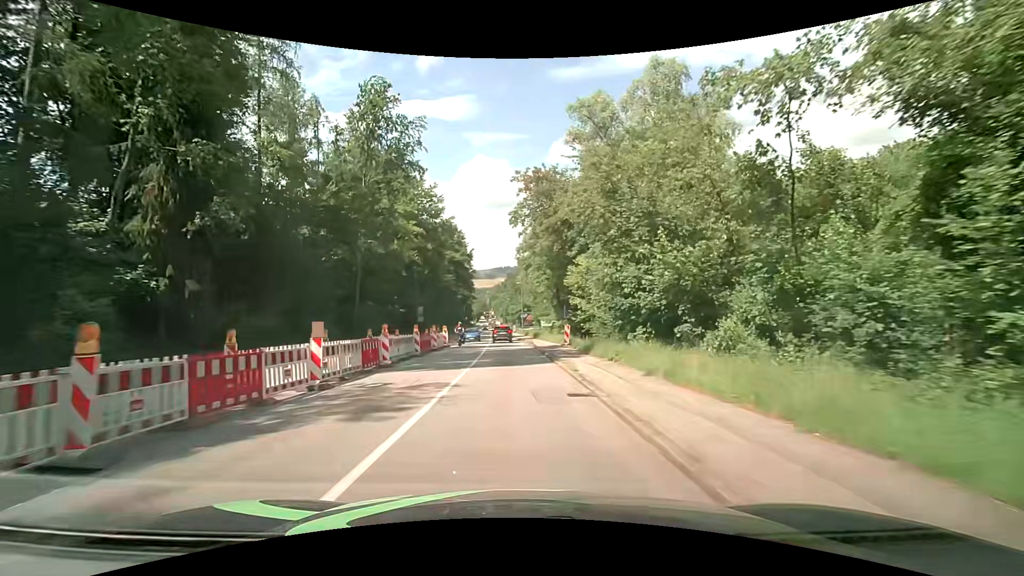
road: tertiary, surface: asphalt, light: Day
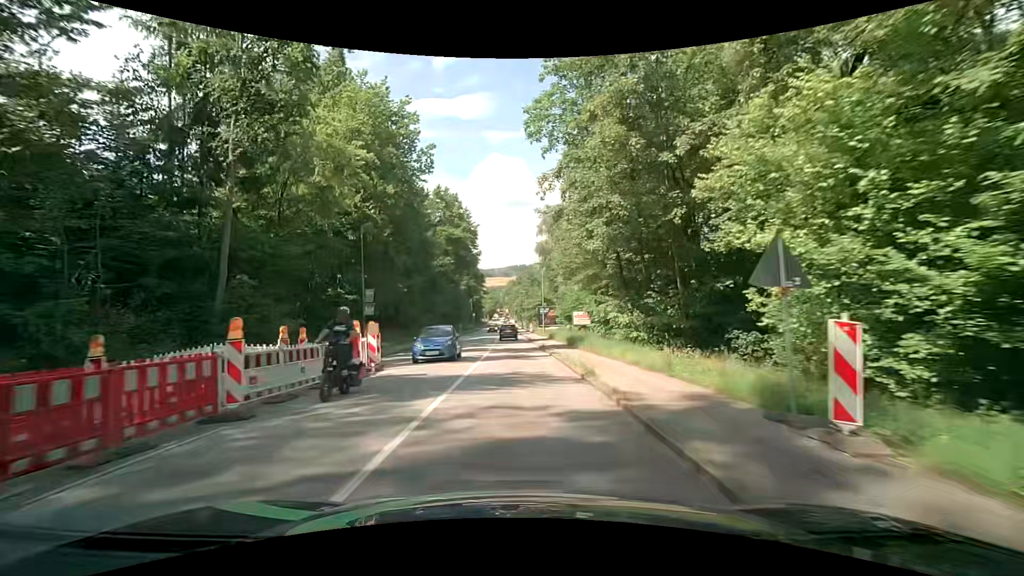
(-0.5, +23.9) m; -3°
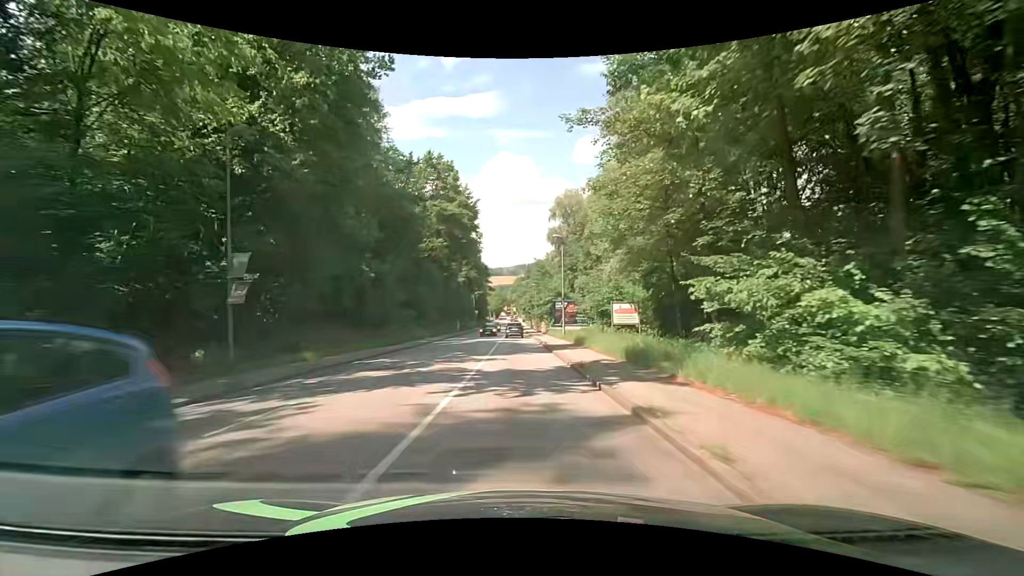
(0.0, +15.6) m; 0°
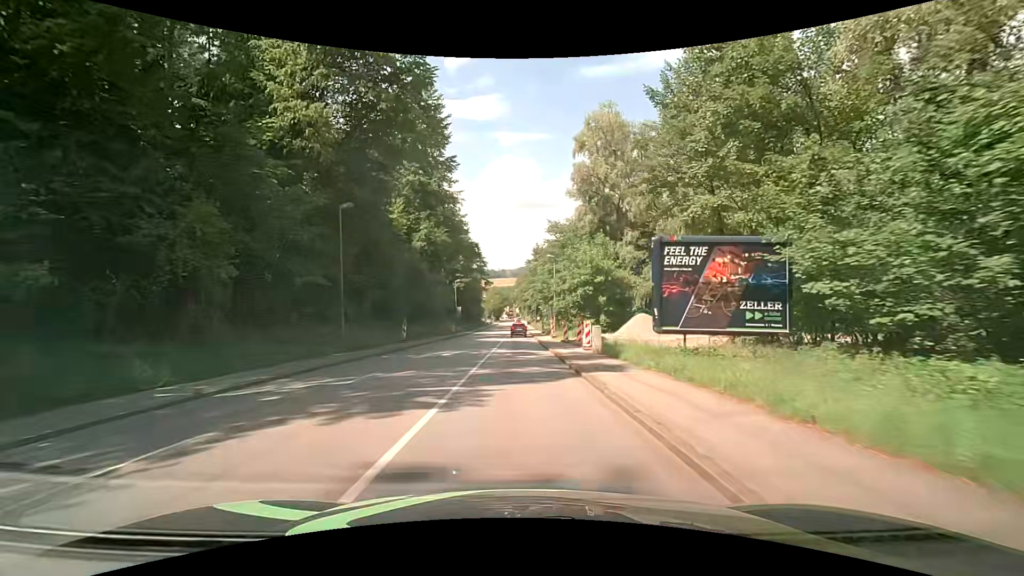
(-0.5, +39.1) m; -1°
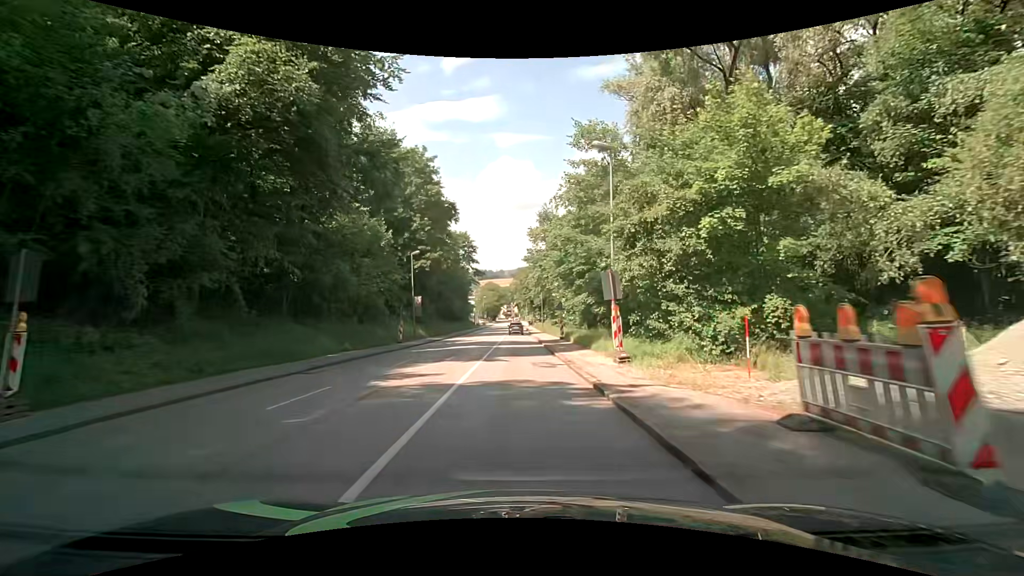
(0.0, +30.9) m; 0°
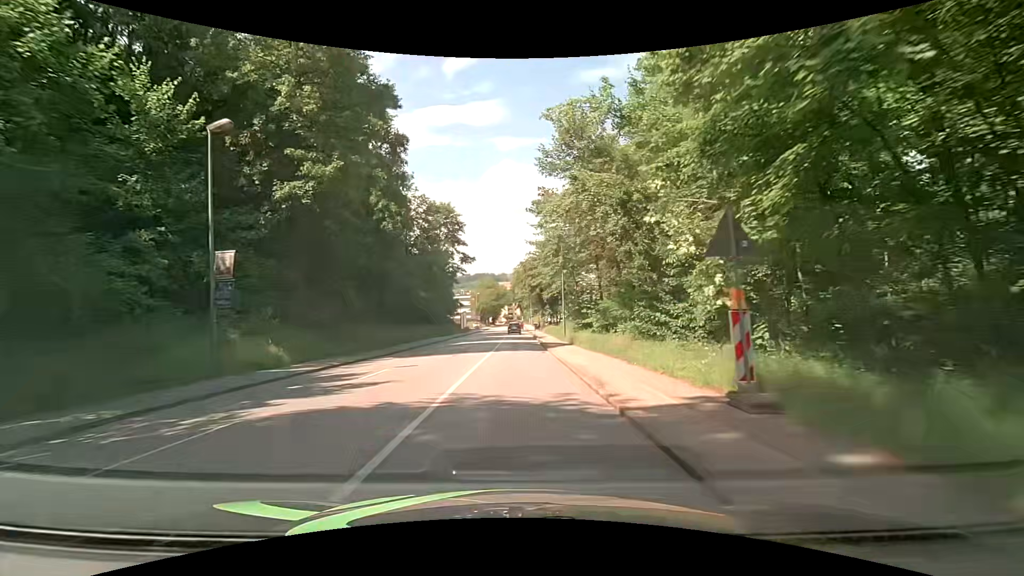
(-0.2, +30.6) m; 0°
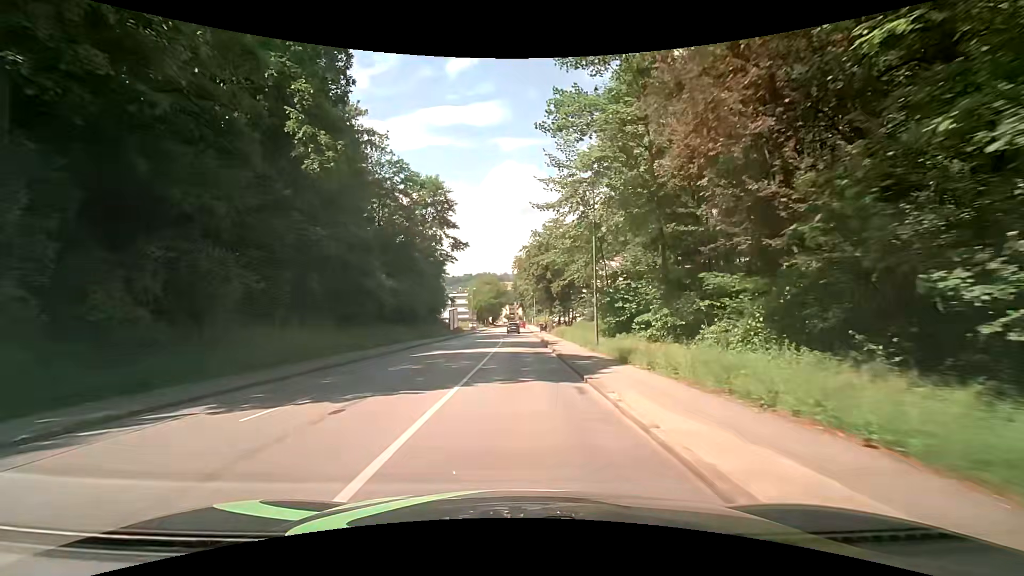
(-0.1, +15.1) m; -1°
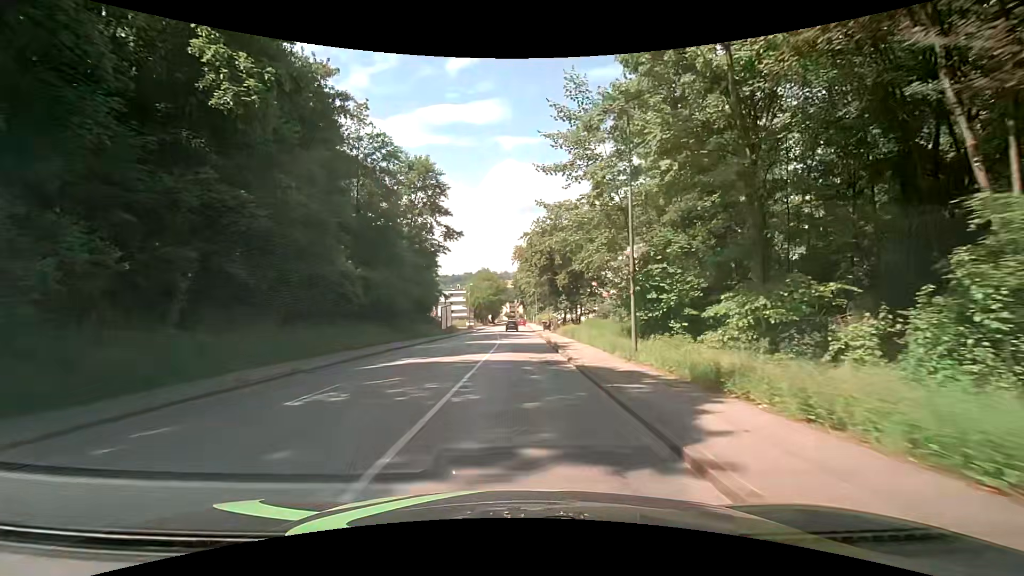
(+0.1, +7.5) m; +1°
